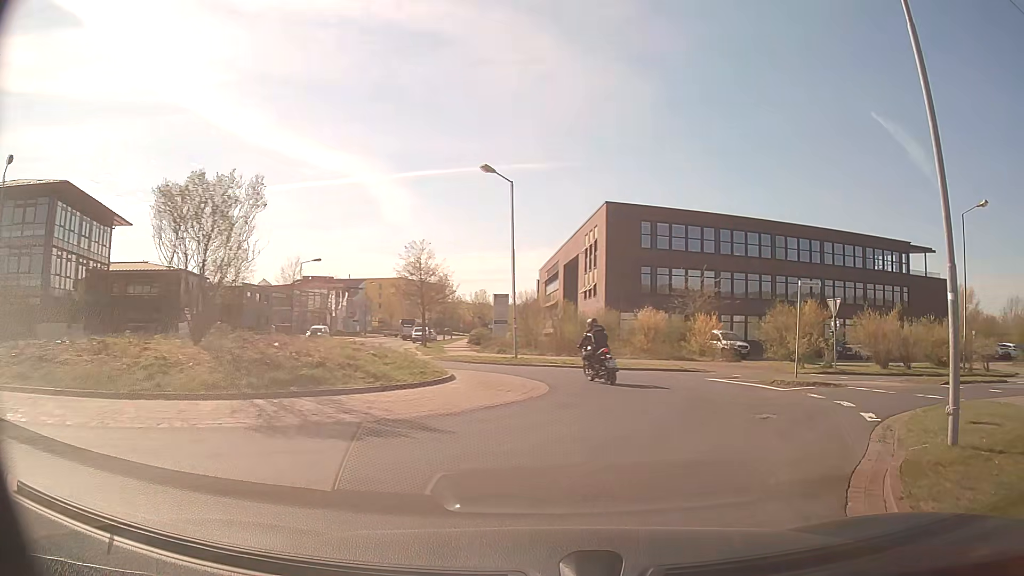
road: residential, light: Day
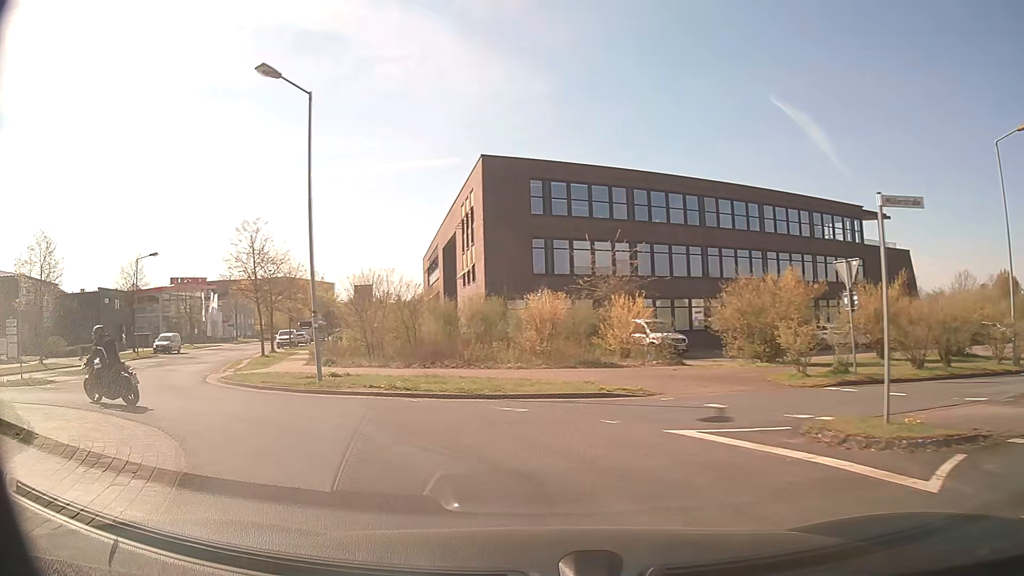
(+2.0, +11.6) m; +9°
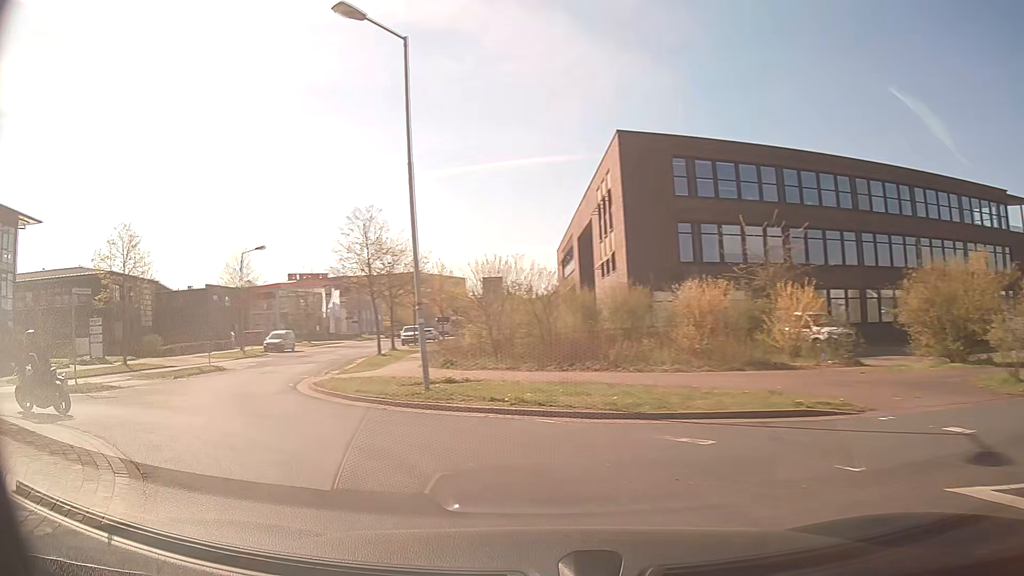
(-0.3, +3.7) m; -12°
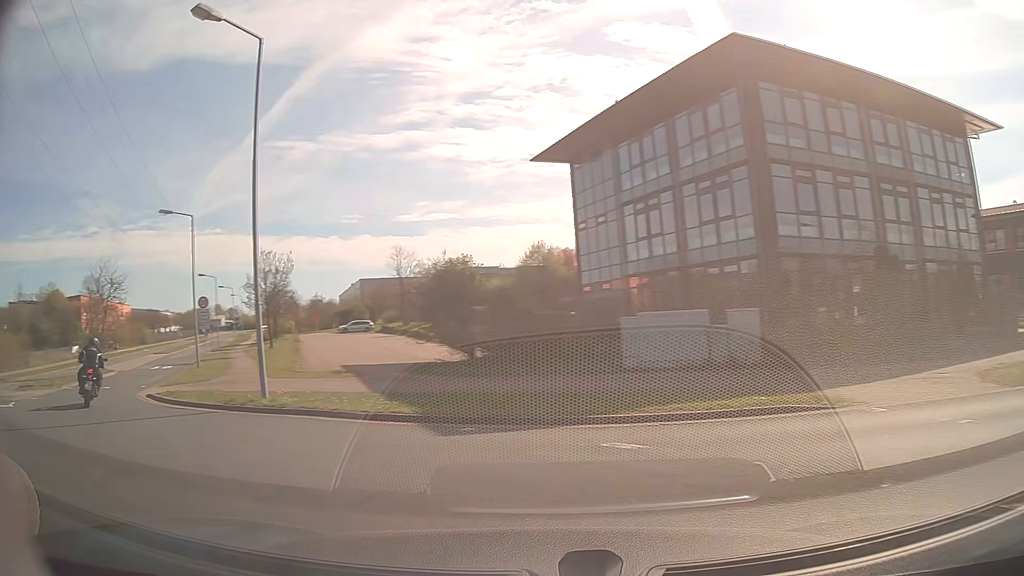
(-10.4, +12.6) m; -83°
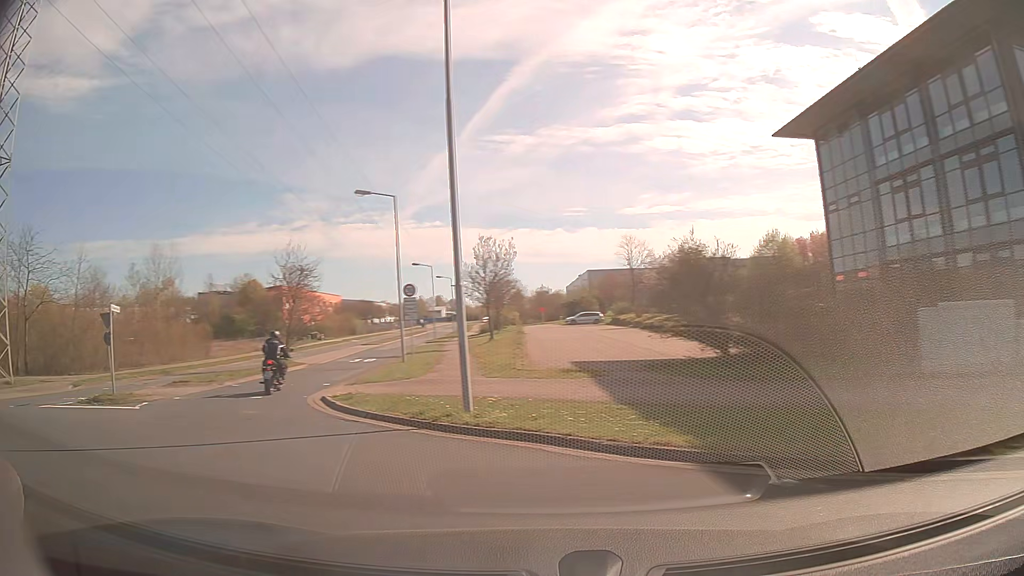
(-0.7, +3.6) m; -20°
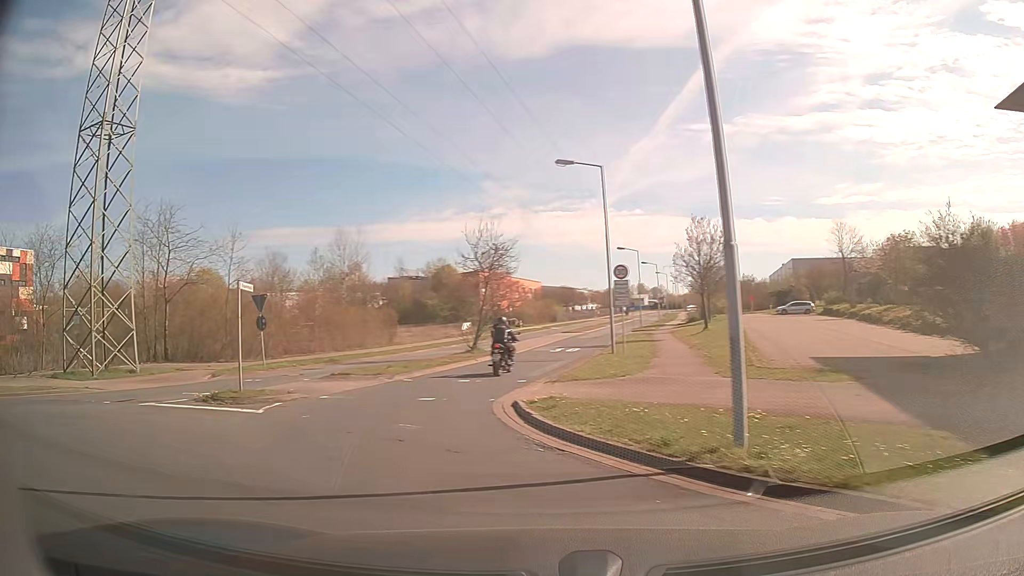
(-0.6, +3.8) m; -18°
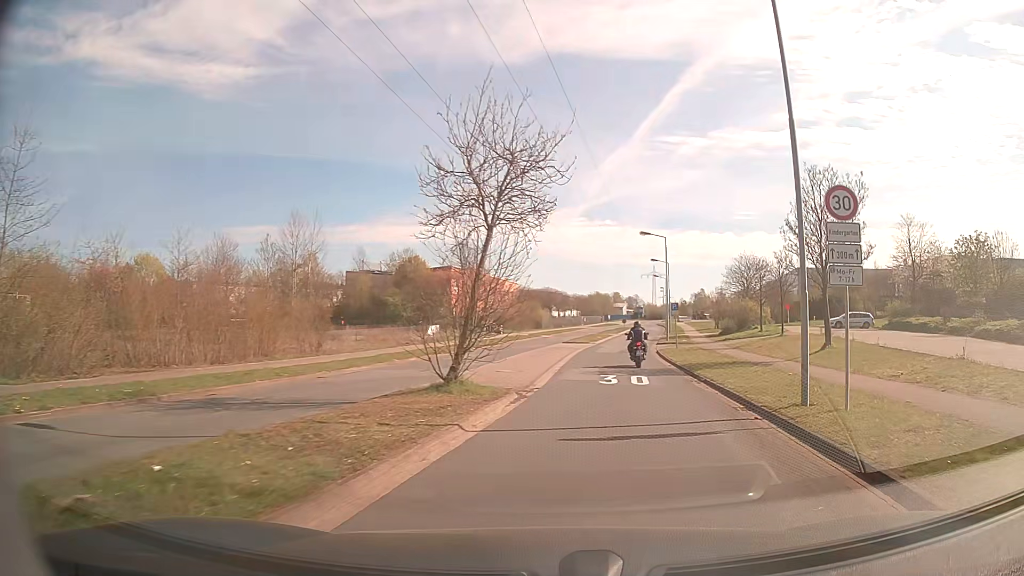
(-2.3, +17.5) m; +2°
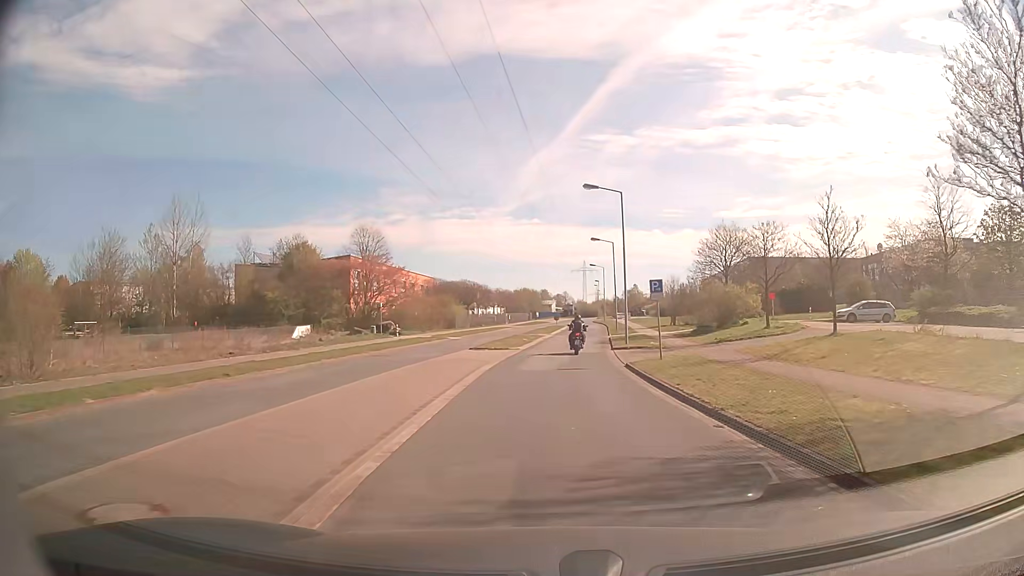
(+1.4, +16.7) m; +7°
(0, +10) (0, +20) (+1, +30) (+1, +40) (+2, +50) (+3, +60) (+4, +70) (+4, +80) (+5, +90) (+5, +100) m
